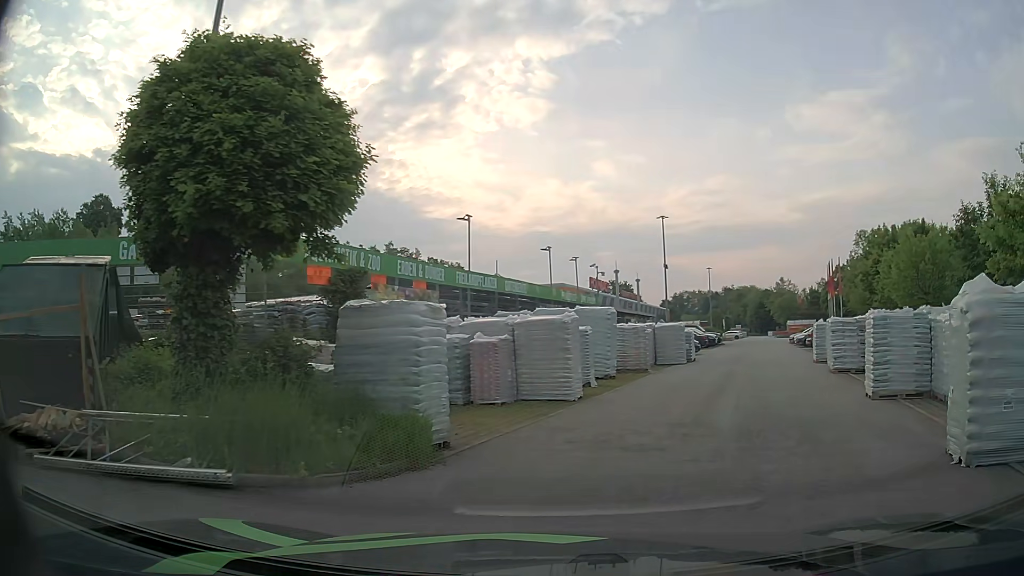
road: service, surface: paved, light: Day
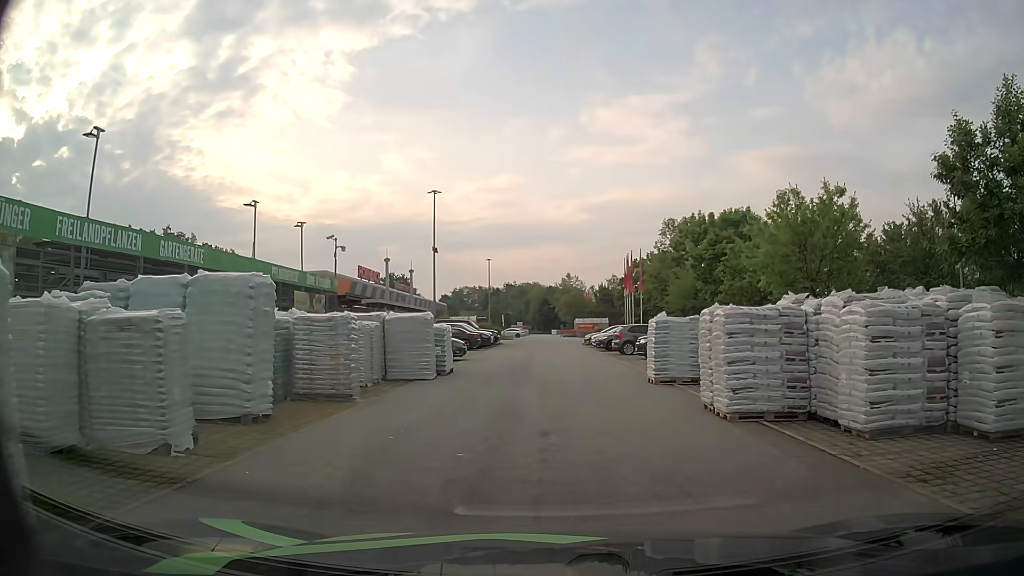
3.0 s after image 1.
(+2.0, +10.4) m; +17°
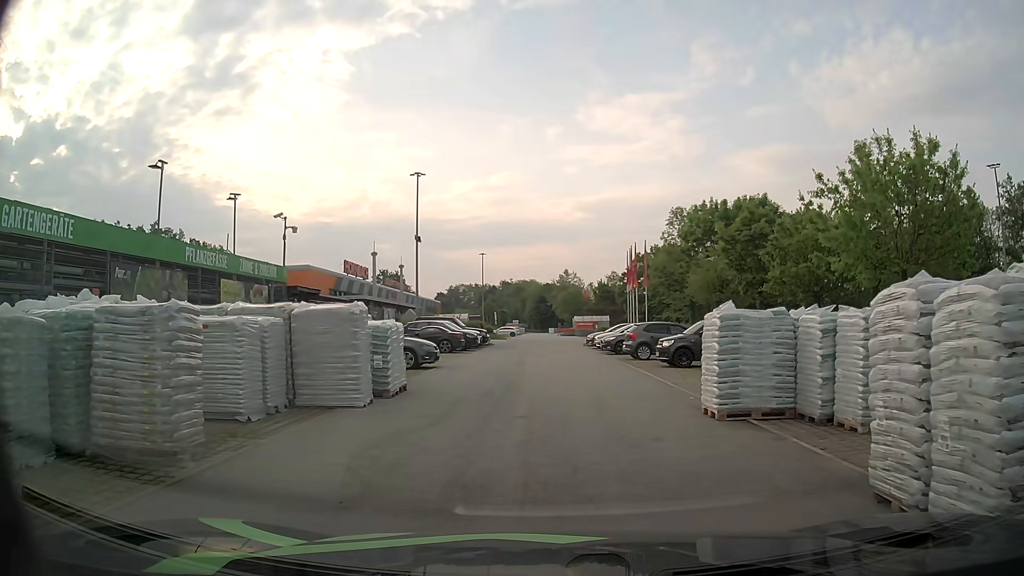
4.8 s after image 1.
(+0.1, +6.1) m; +1°
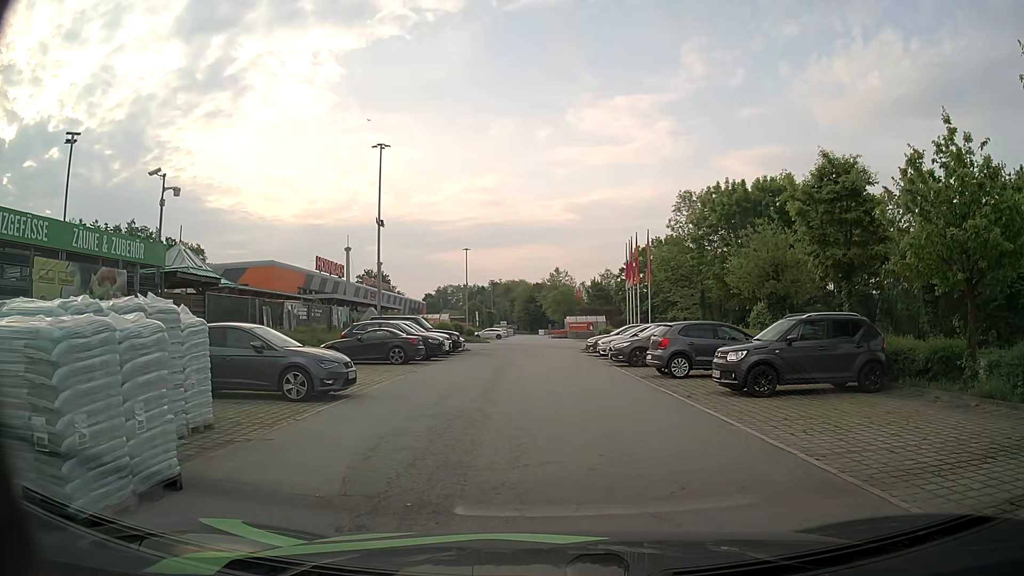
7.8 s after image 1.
(0.0, +8.7) m; 0°
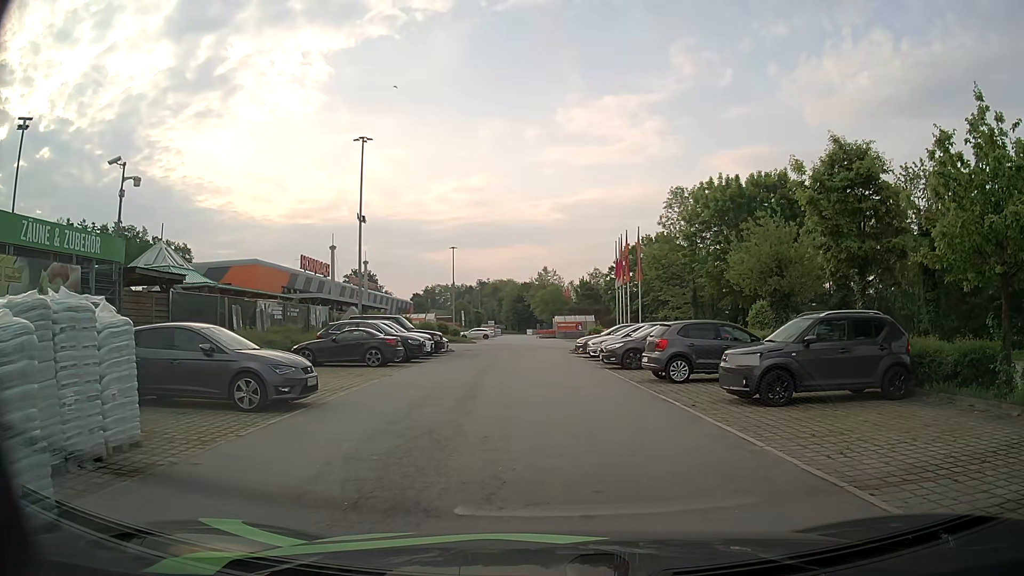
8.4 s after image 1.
(0.0, +1.6) m; +1°
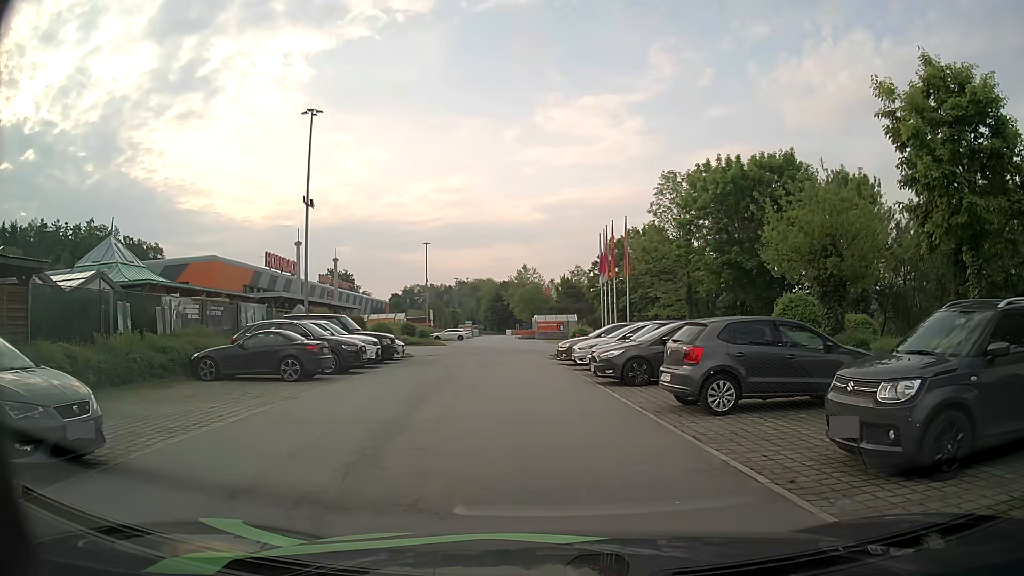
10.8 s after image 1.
(+0.2, +5.7) m; +2°
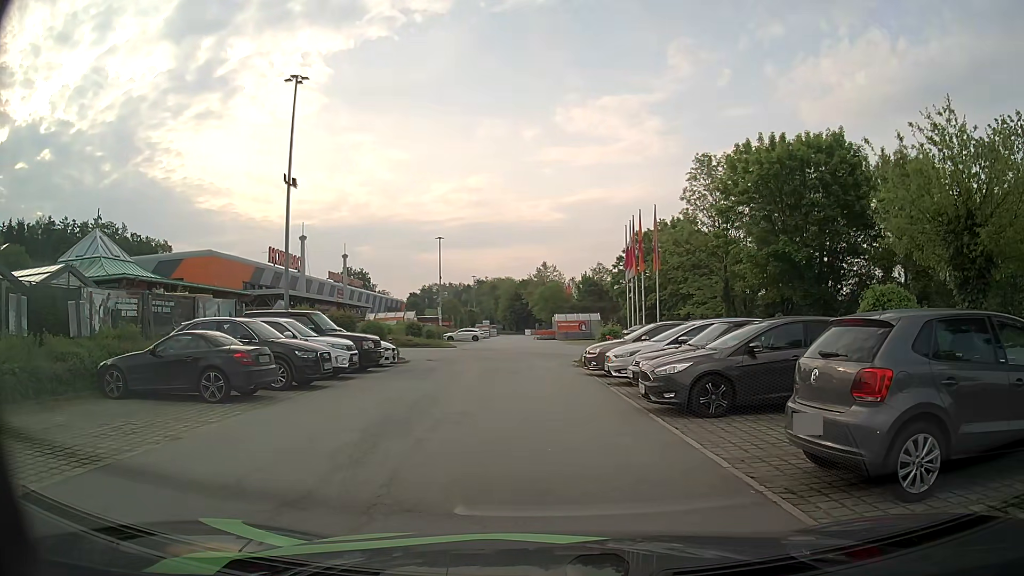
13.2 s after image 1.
(0.0, +5.2) m; -2°
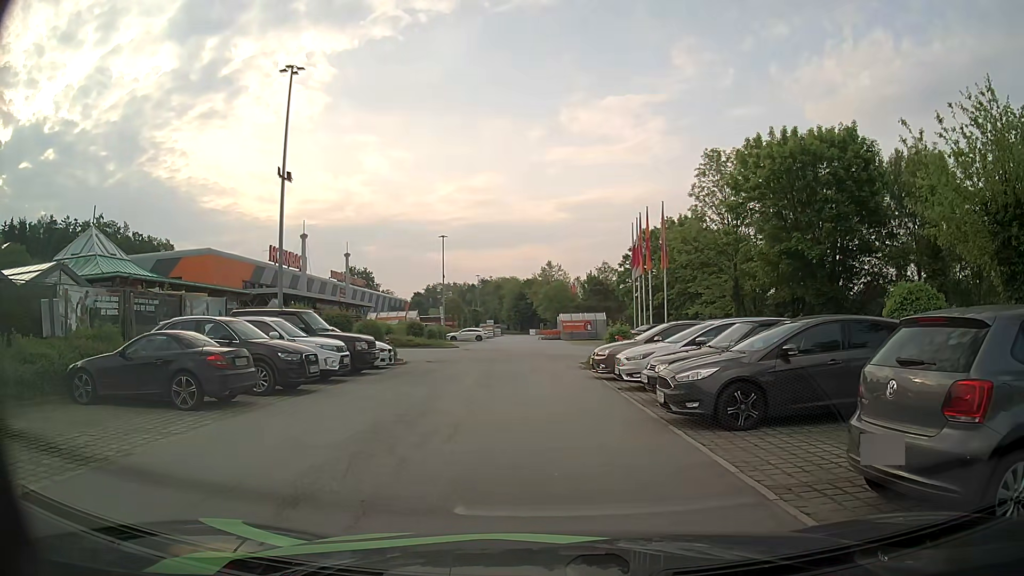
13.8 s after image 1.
(0.0, +1.2) m; +1°
